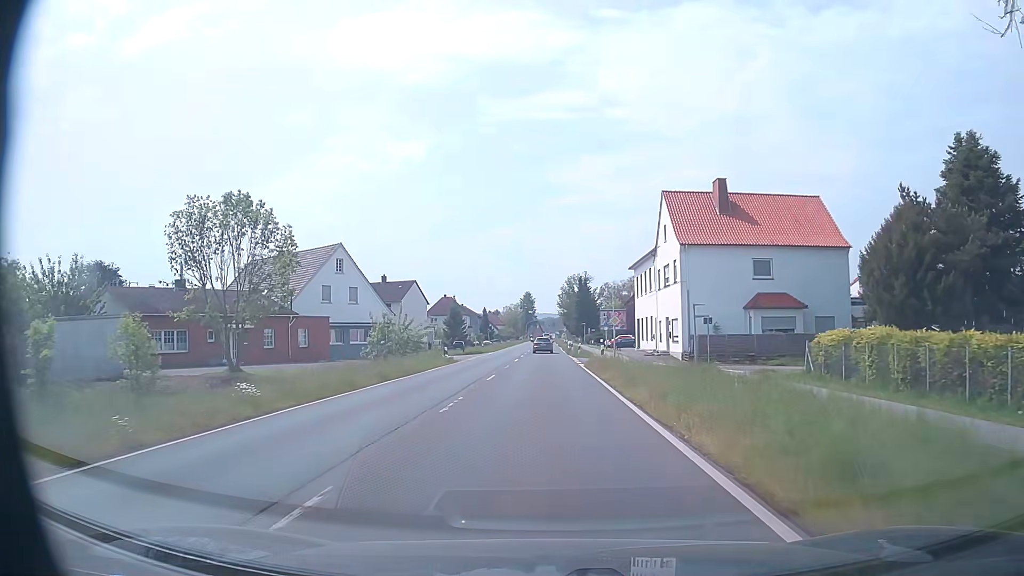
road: primary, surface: asphalt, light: Day
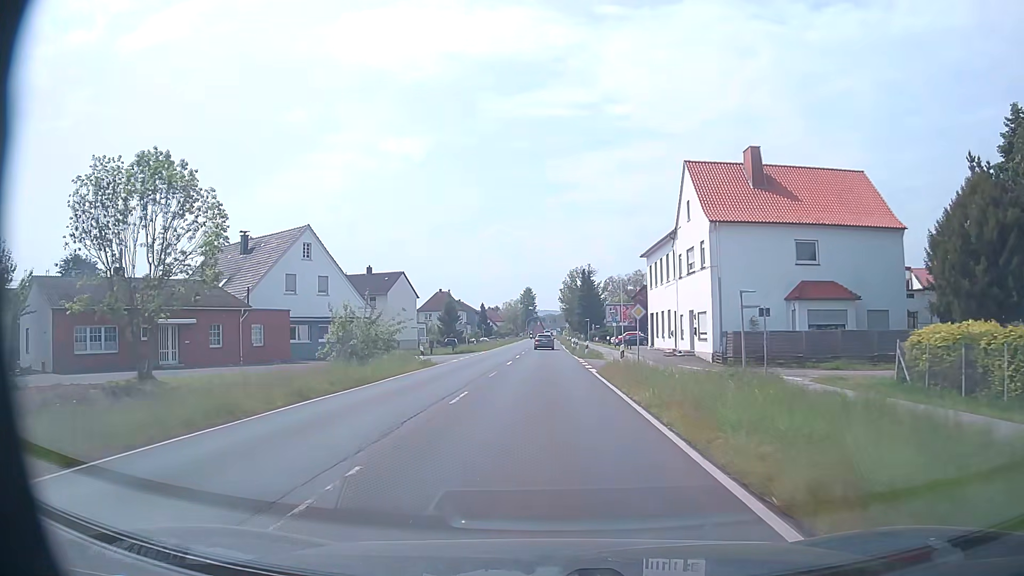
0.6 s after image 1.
(0.0, +8.3) m; 0°
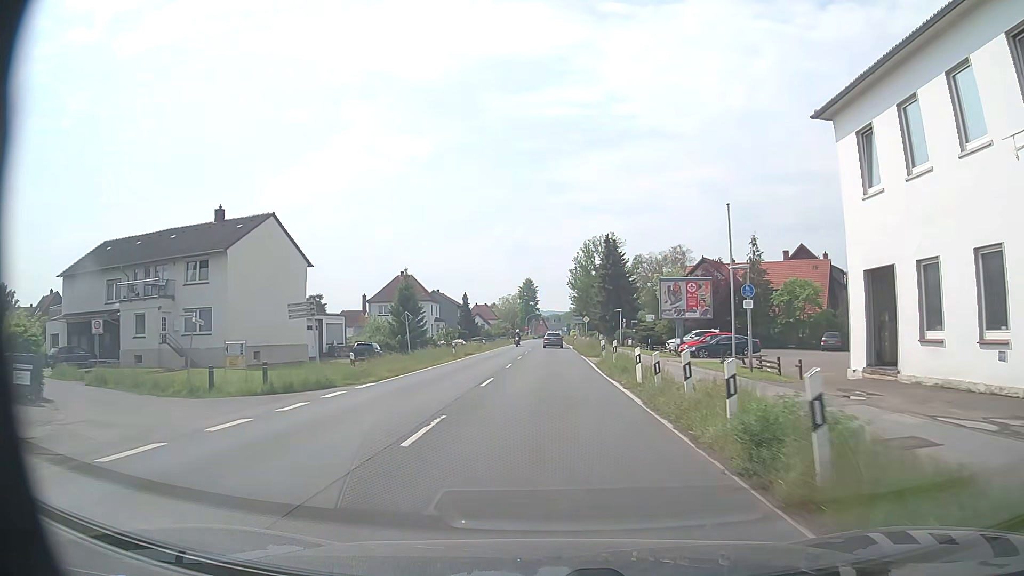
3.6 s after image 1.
(0.0, +41.4) m; -1°
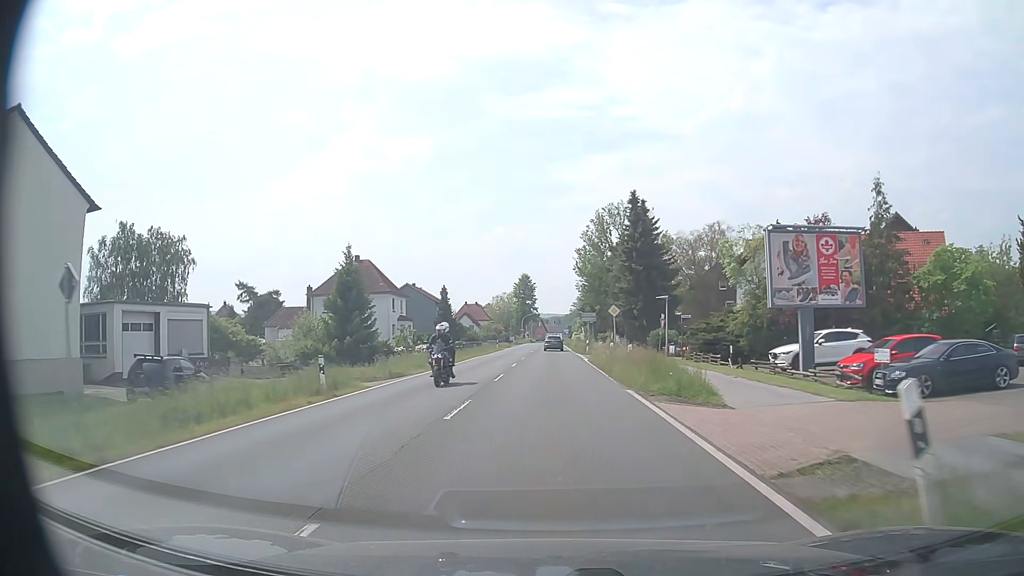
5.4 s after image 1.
(+0.2, +24.7) m; 0°
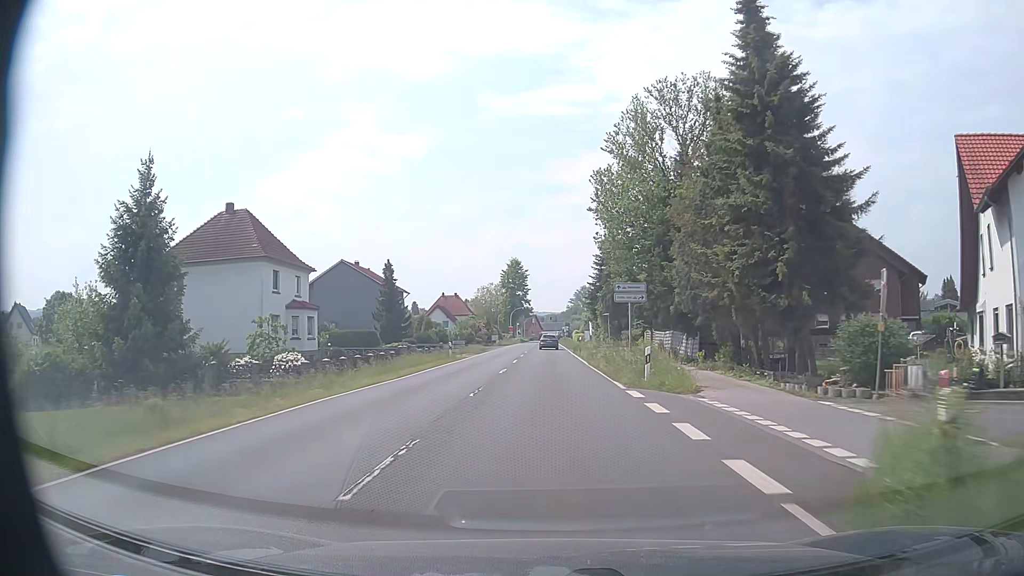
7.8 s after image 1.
(+0.1, +32.8) m; 0°
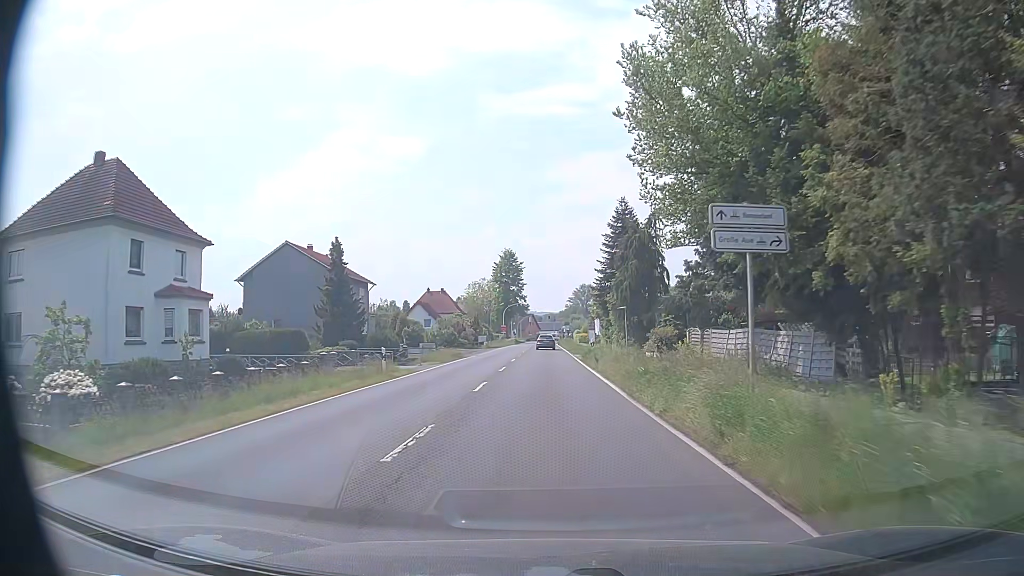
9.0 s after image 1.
(0.0, +16.5) m; 0°
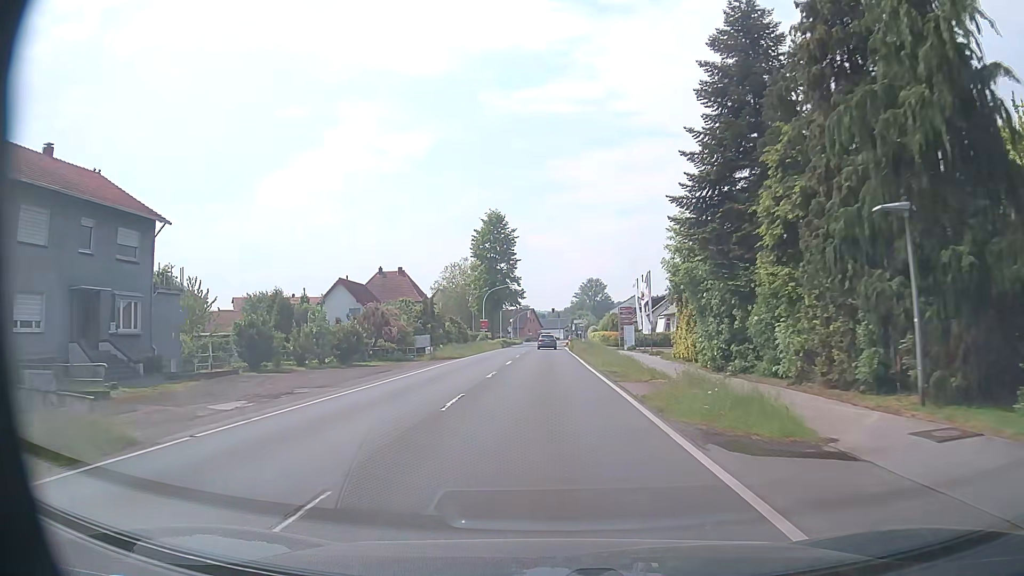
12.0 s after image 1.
(-0.2, +41.2) m; 0°
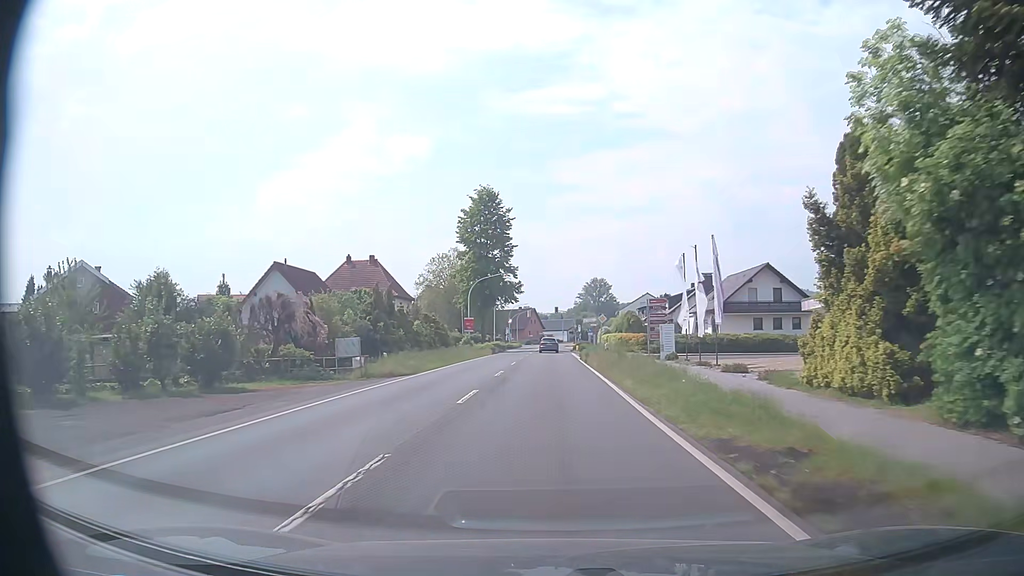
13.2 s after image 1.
(-0.1, +16.5) m; 0°
